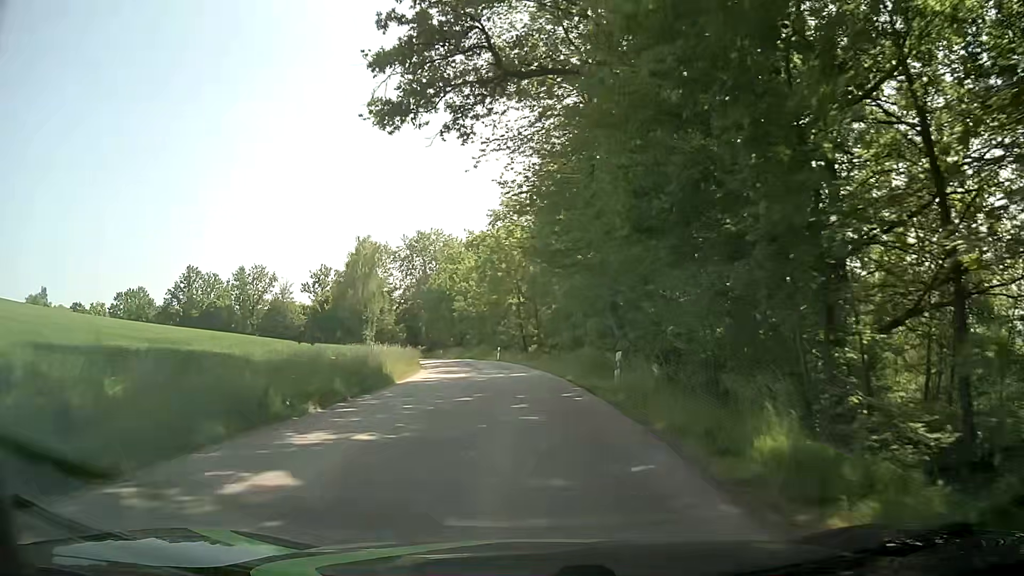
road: unclassified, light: Day
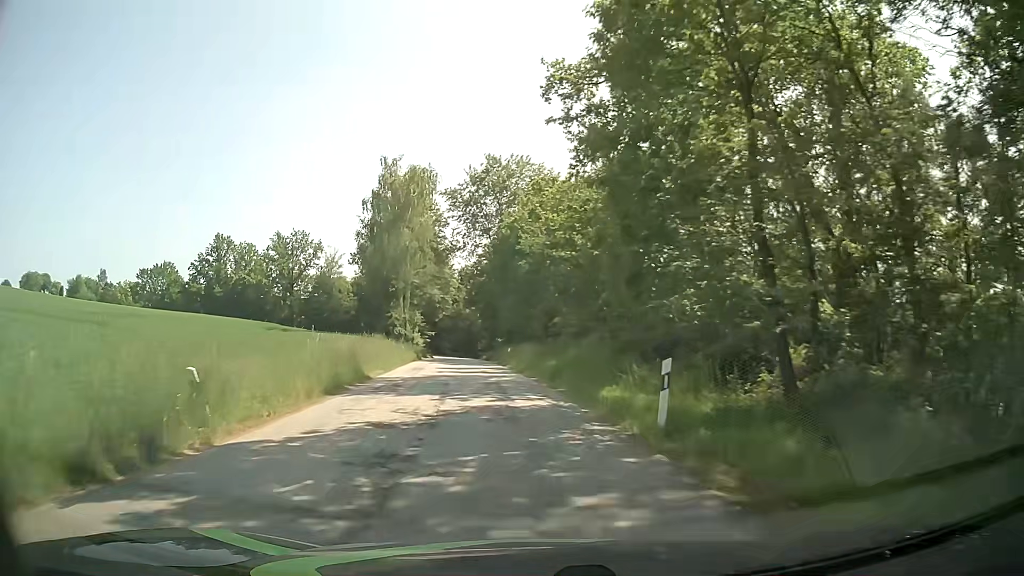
(-3.1, +43.2) m; -10°
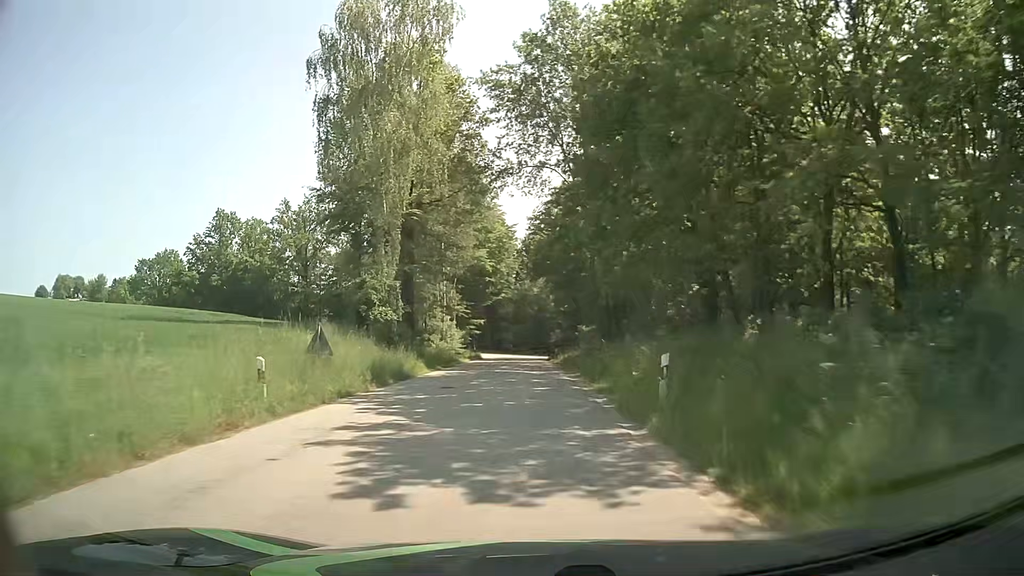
(-2.5, +33.3) m; -6°
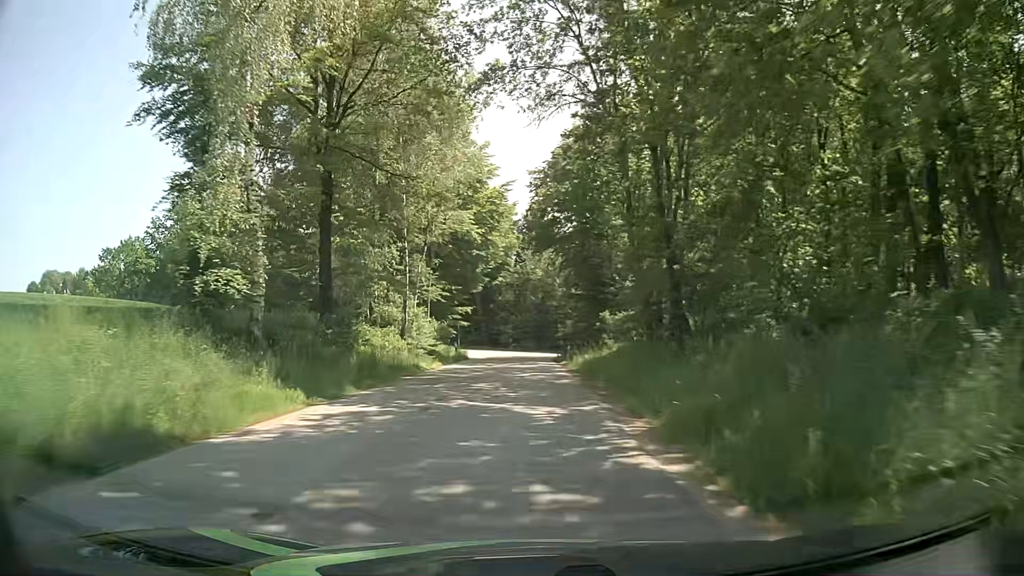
(0.0, +16.3) m; 0°
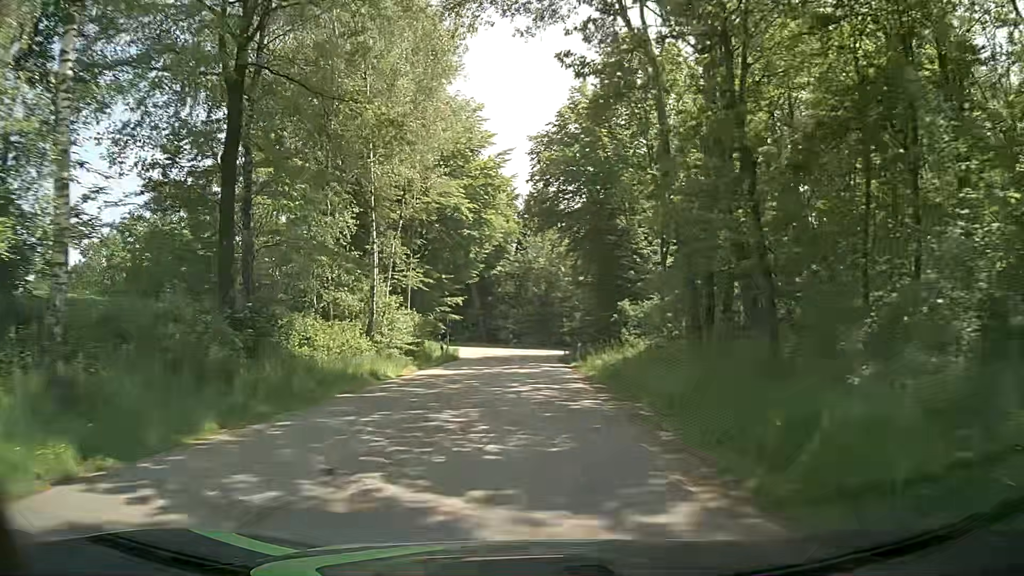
(-0.1, +7.6) m; -1°
